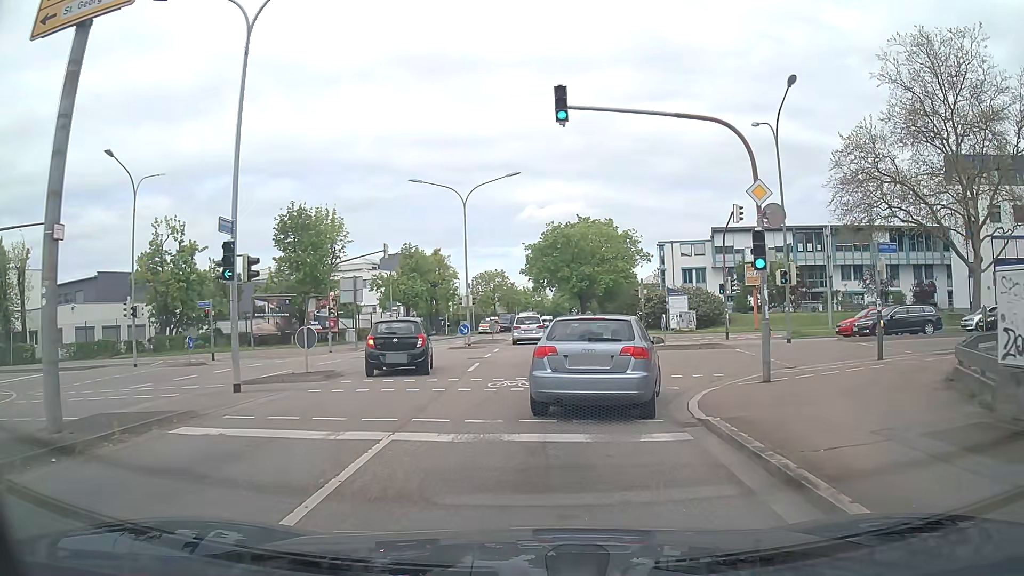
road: secondary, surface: asphalt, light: Day
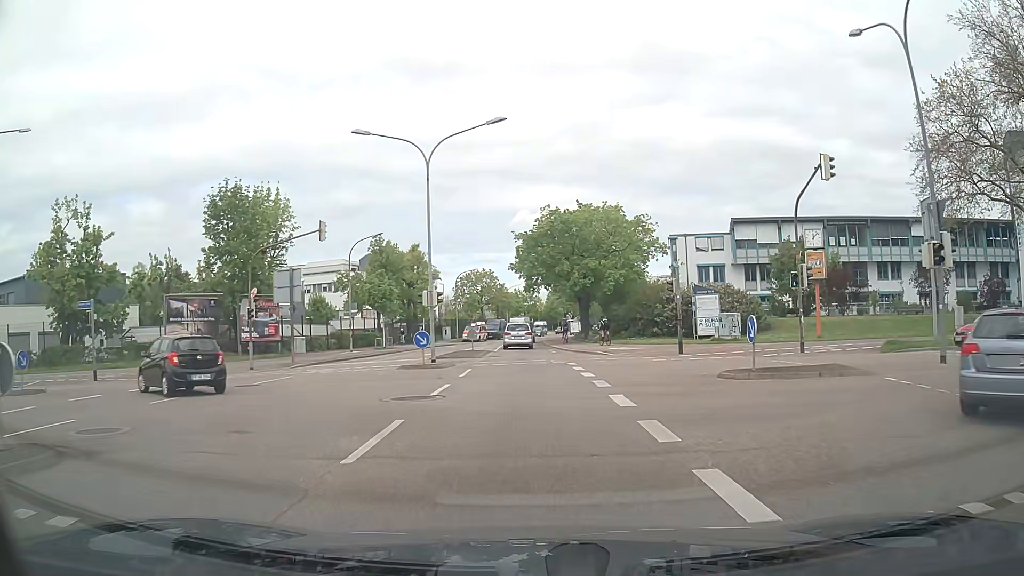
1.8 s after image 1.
(0.0, +11.7) m; 0°
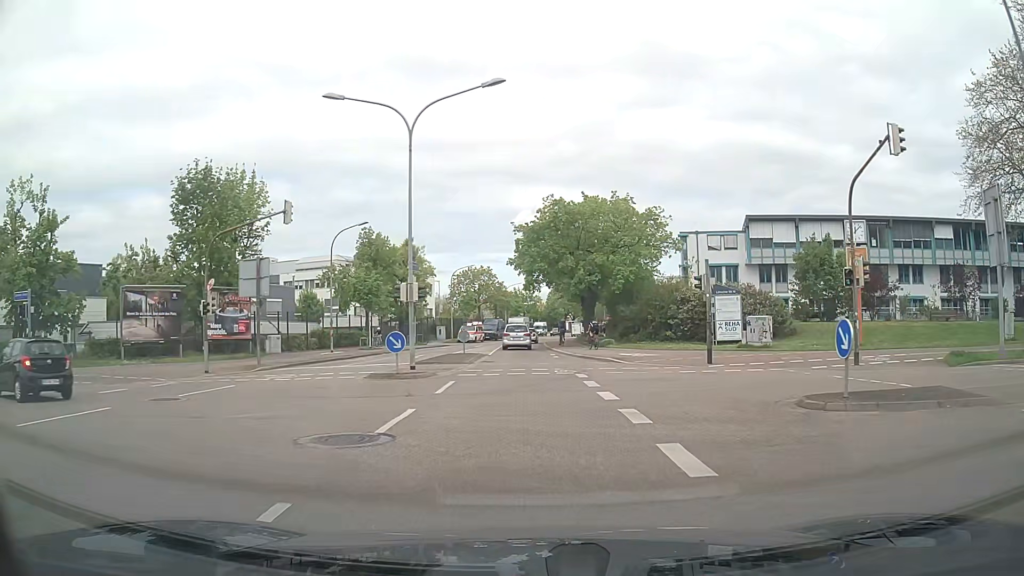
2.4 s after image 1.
(0.0, +4.7) m; 0°
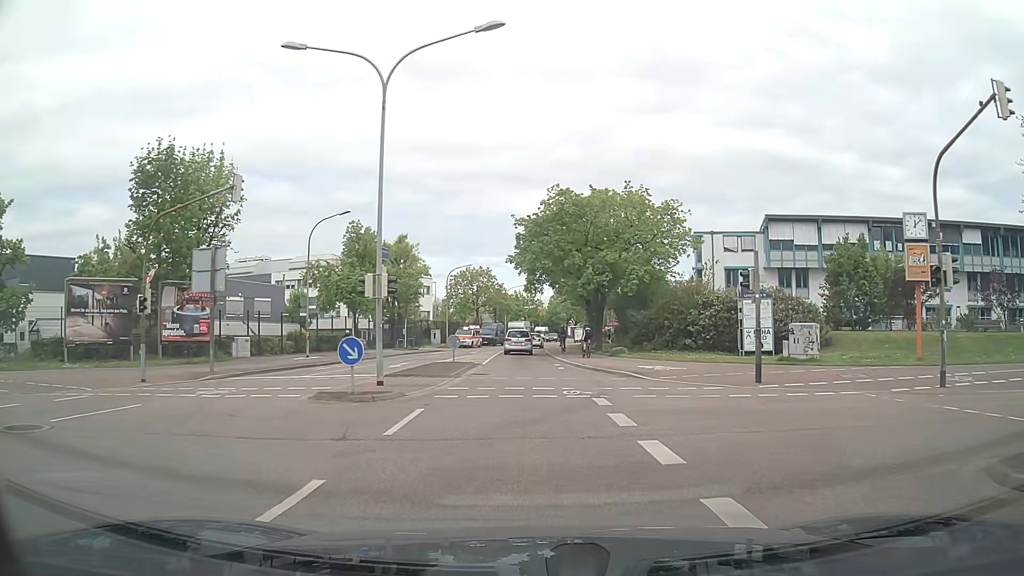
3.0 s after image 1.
(0.0, +5.1) m; -1°
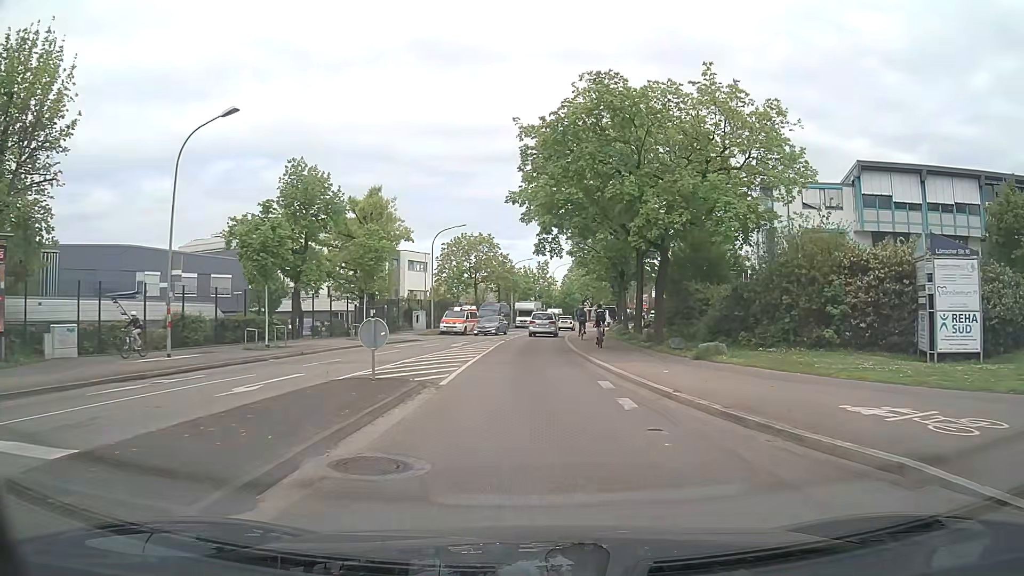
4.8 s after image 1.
(-0.1, +17.0) m; 0°
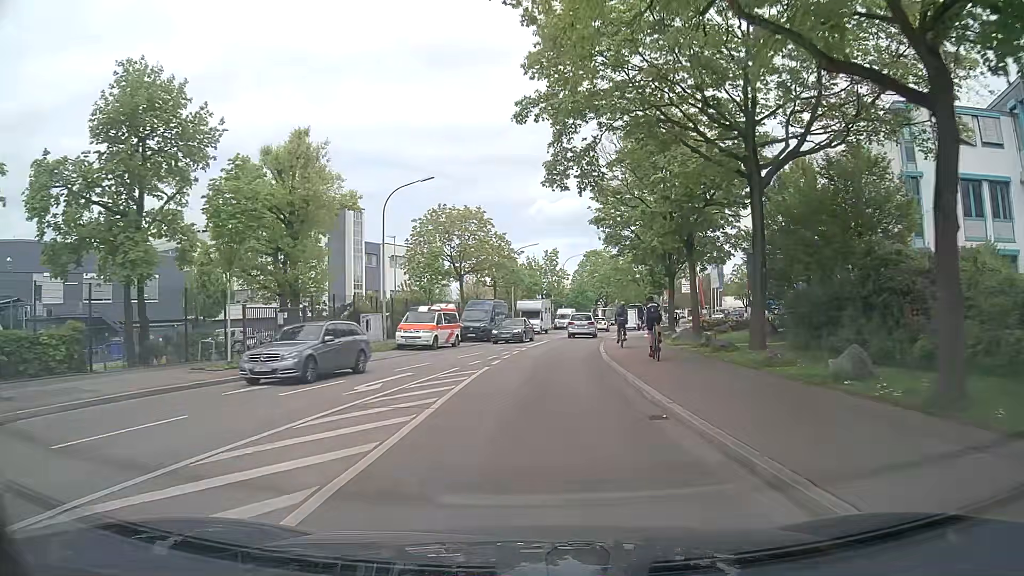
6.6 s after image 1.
(-0.2, +18.8) m; -1°
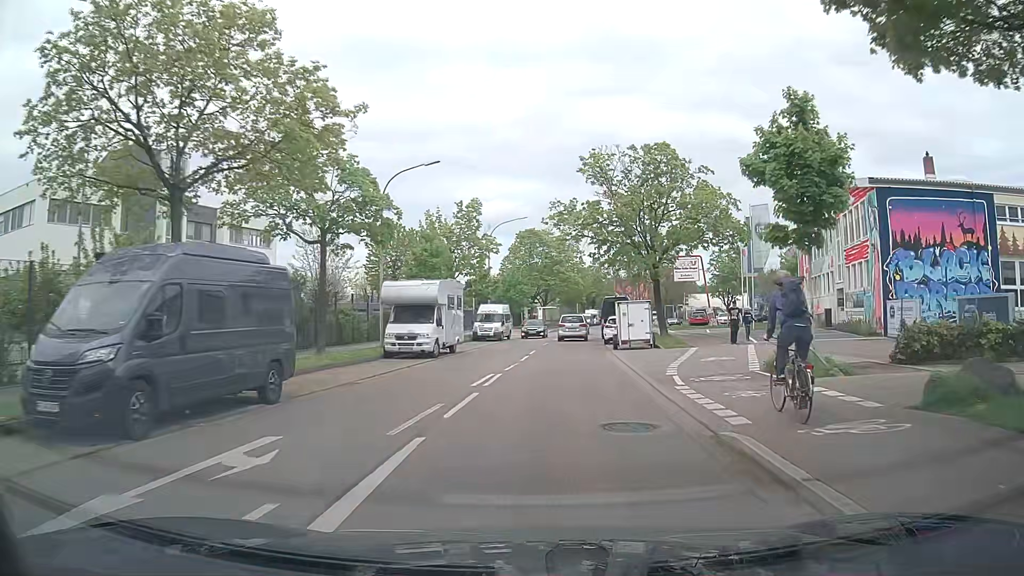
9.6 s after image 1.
(+1.3, +34.2) m; +6°
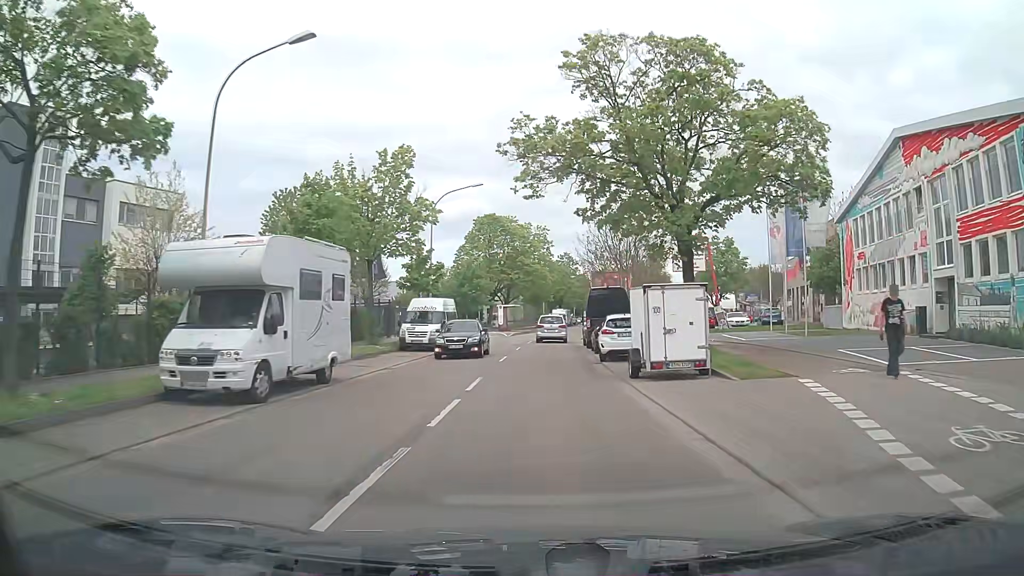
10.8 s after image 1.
(+0.4, +14.0) m; +3°
(0, +10) (0, +20) (0, +30) (+1, +40) (+2, +50) (+2, +60) (+3, +70) (+5, +80) (+6, +90) (+8, +100) m
